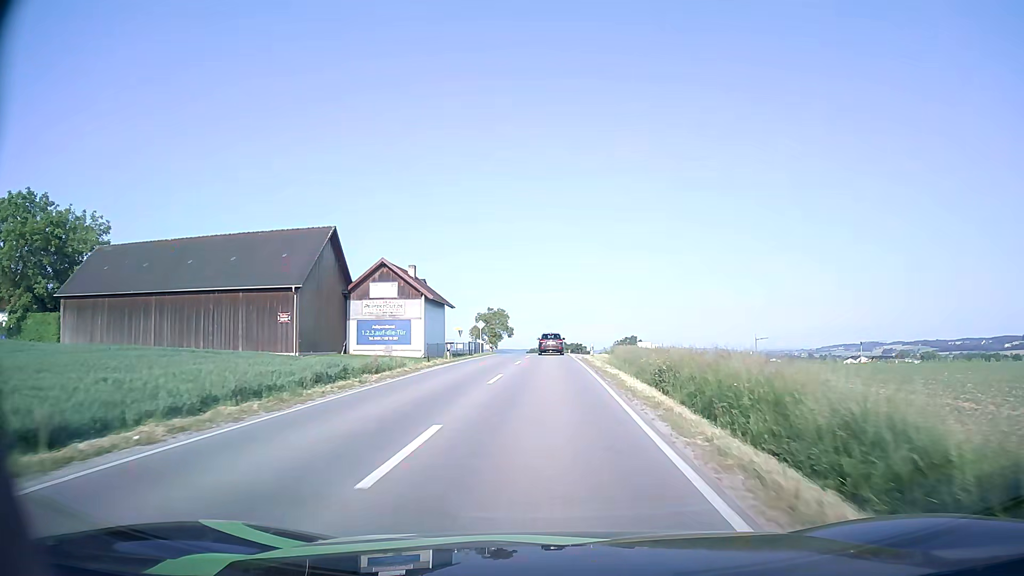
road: secondary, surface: asphalt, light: Day
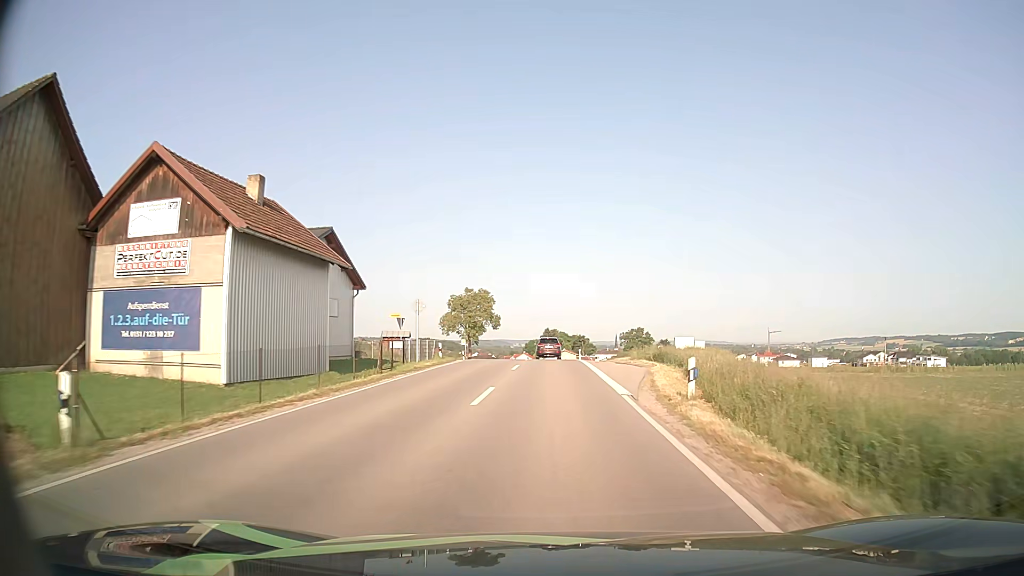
(0.0, +29.7) m; 0°
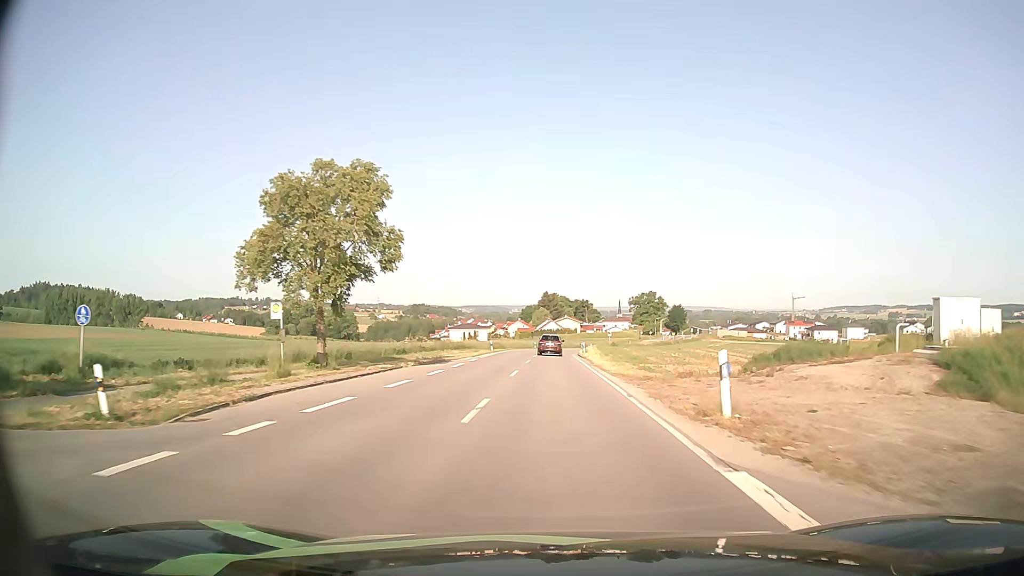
(+0.1, +50.5) m; 0°
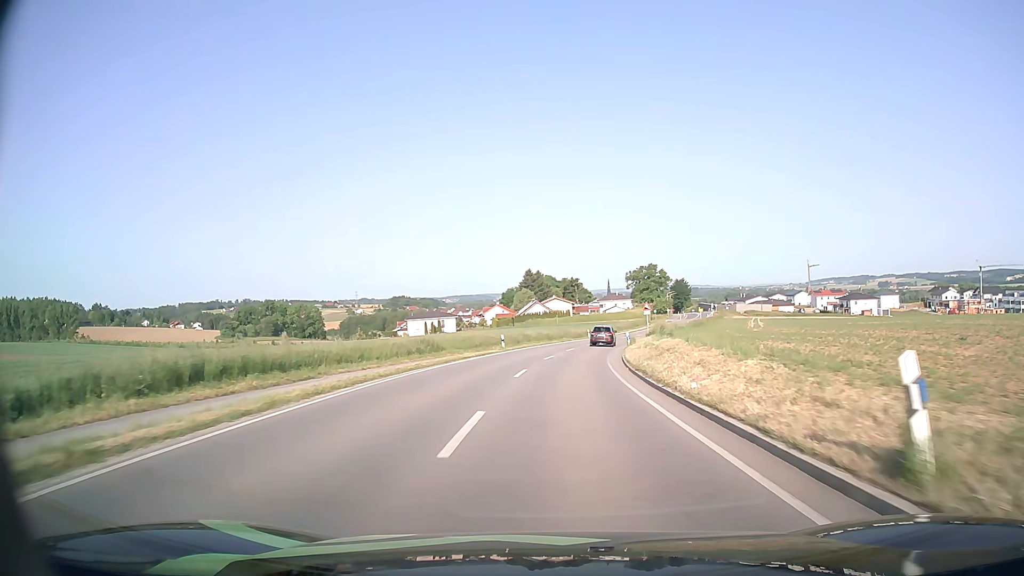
(+0.3, +51.5) m; +1°
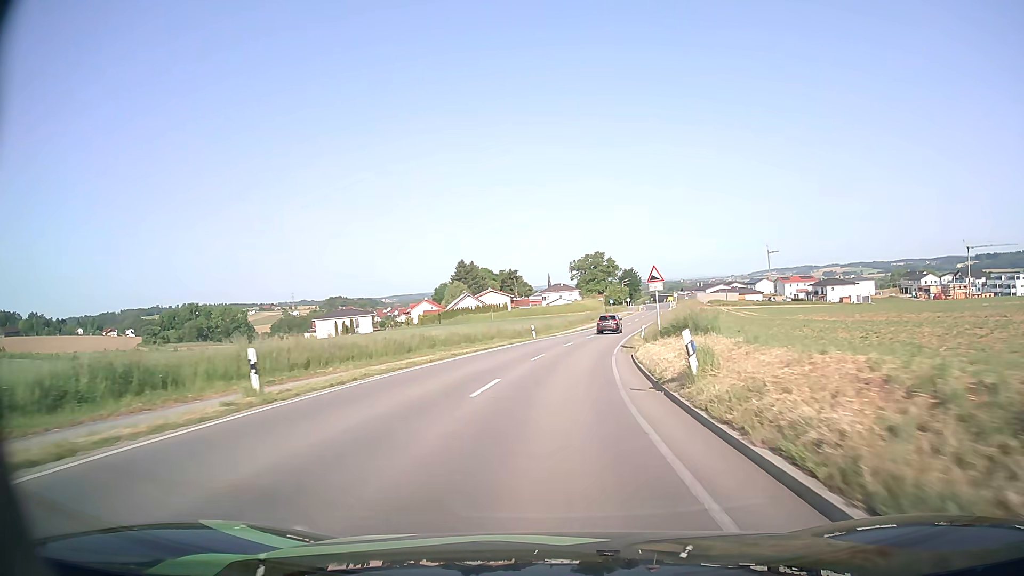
(+1.2, +30.3) m; +5°
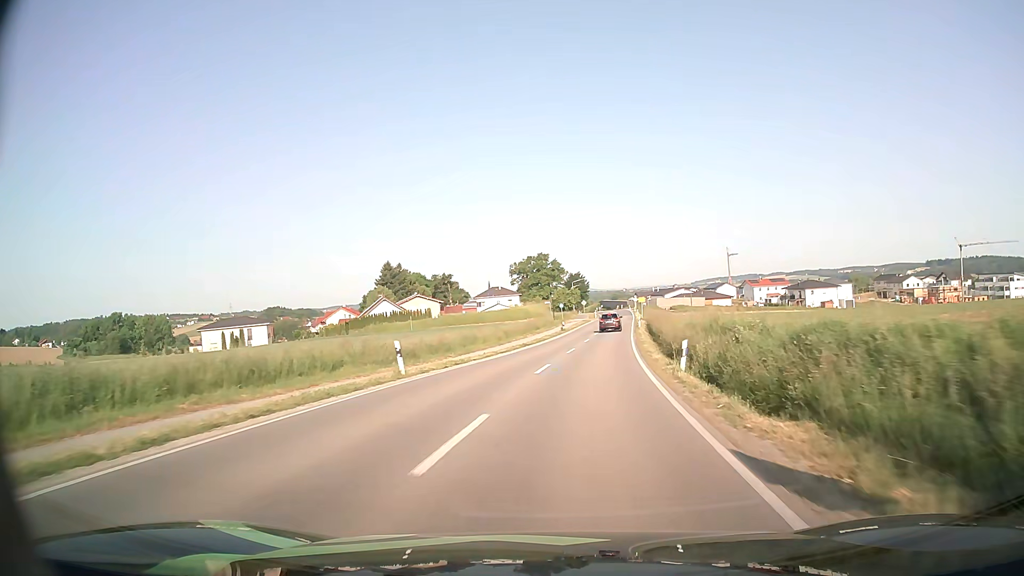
(+1.4, +30.0) m; +5°
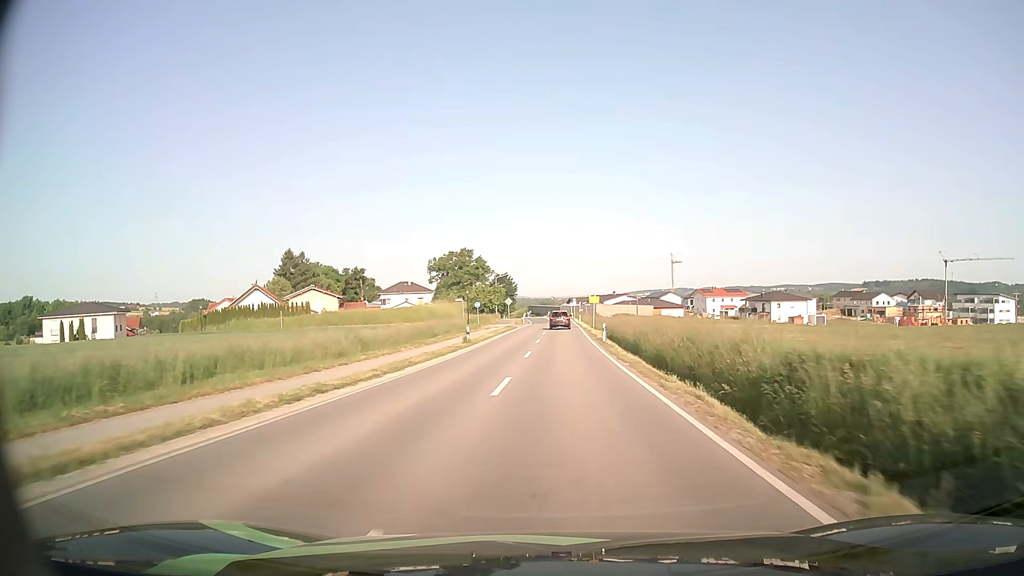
(+1.6, +29.5) m; +6°
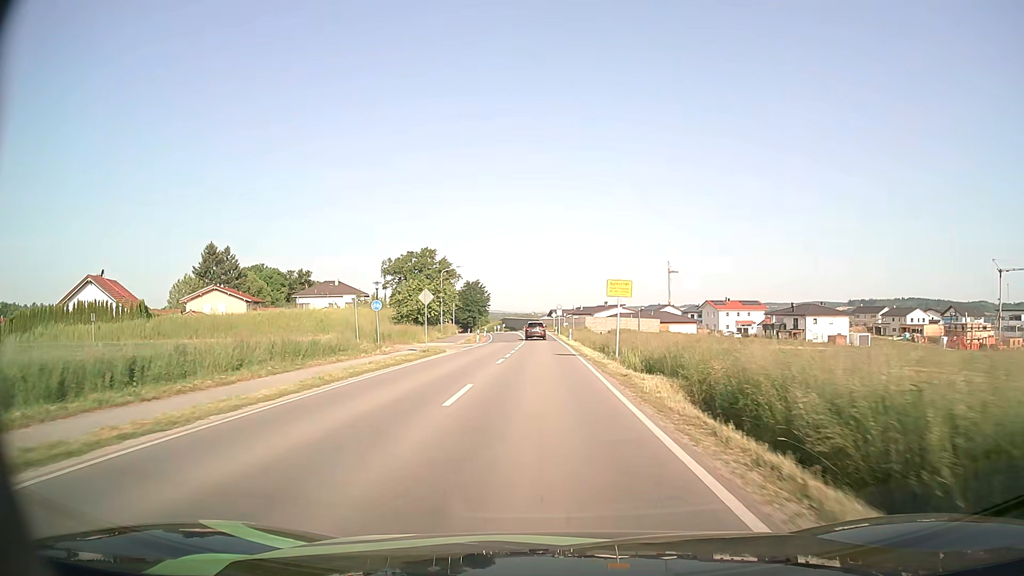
(+1.0, +37.1) m; +2°
(0, +10) (0, +20) (0, +30) (-1, +40) (-1, +50) (-1, +60) (-1, +70) (-2, +80) (-2, +90) (-3, +100) m
